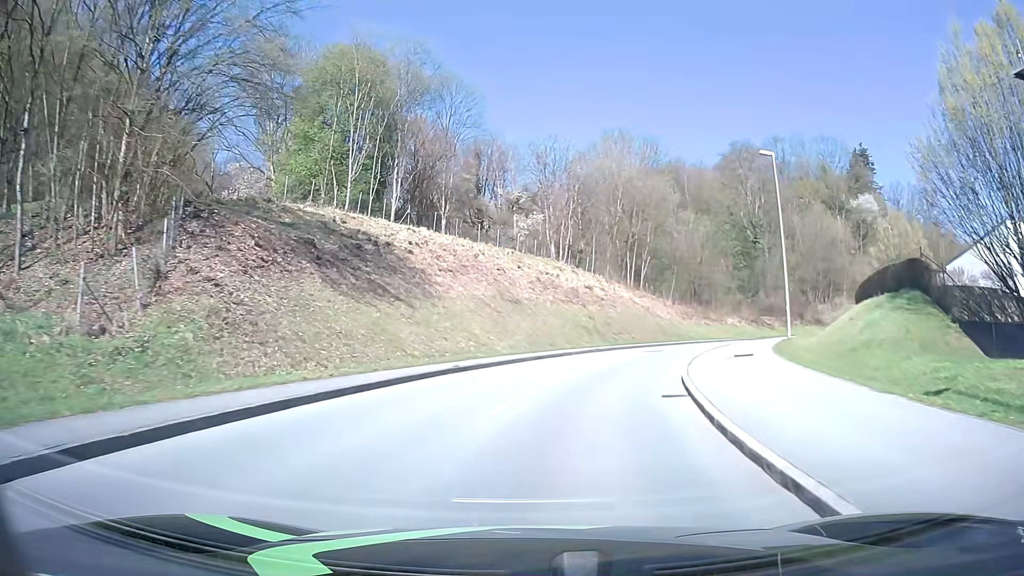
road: tertiary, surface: asphalt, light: Day
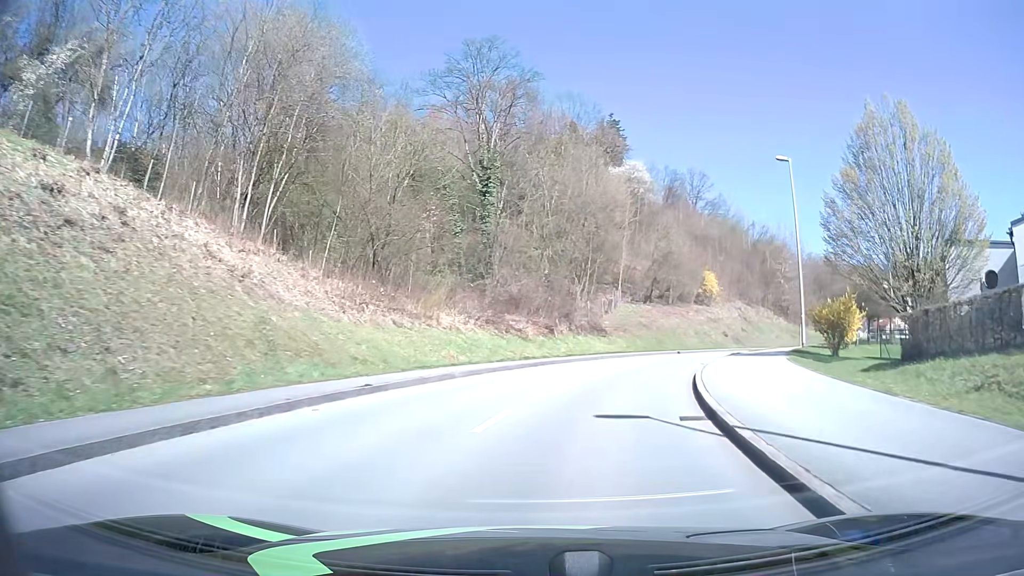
(+8.1, +36.0) m; +27°
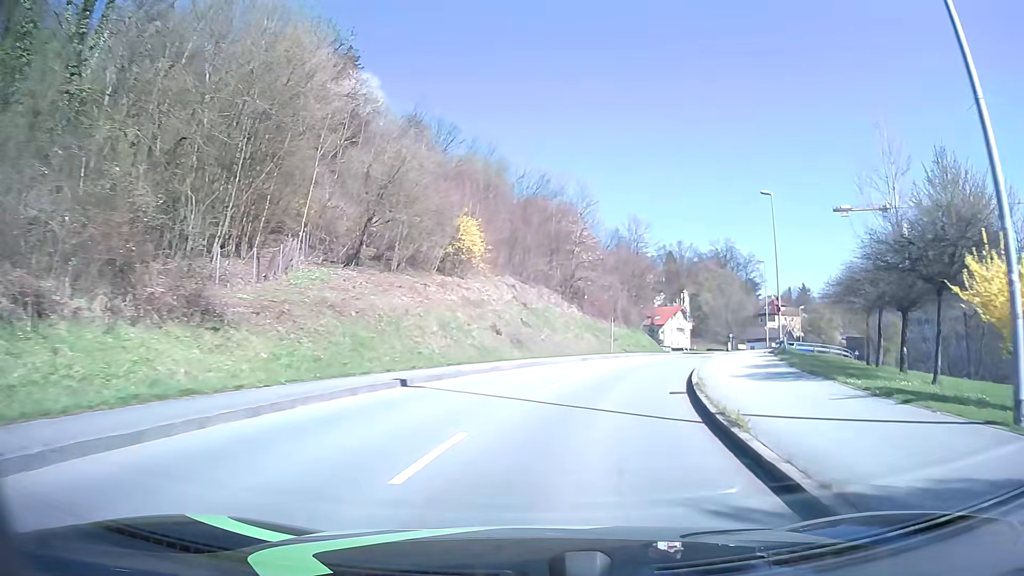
(+5.9, +29.0) m; +23°
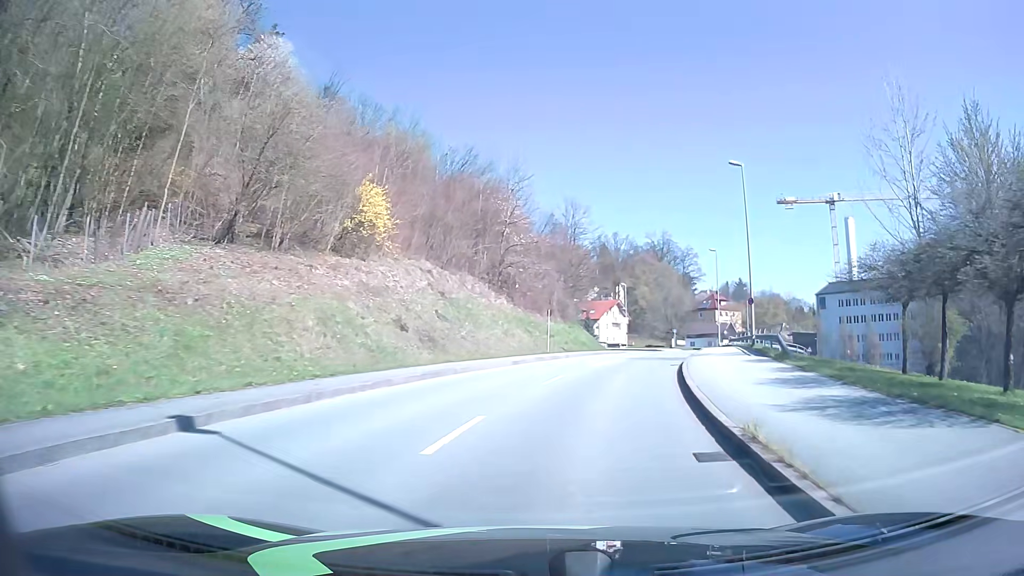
(+0.4, +7.6) m; +6°
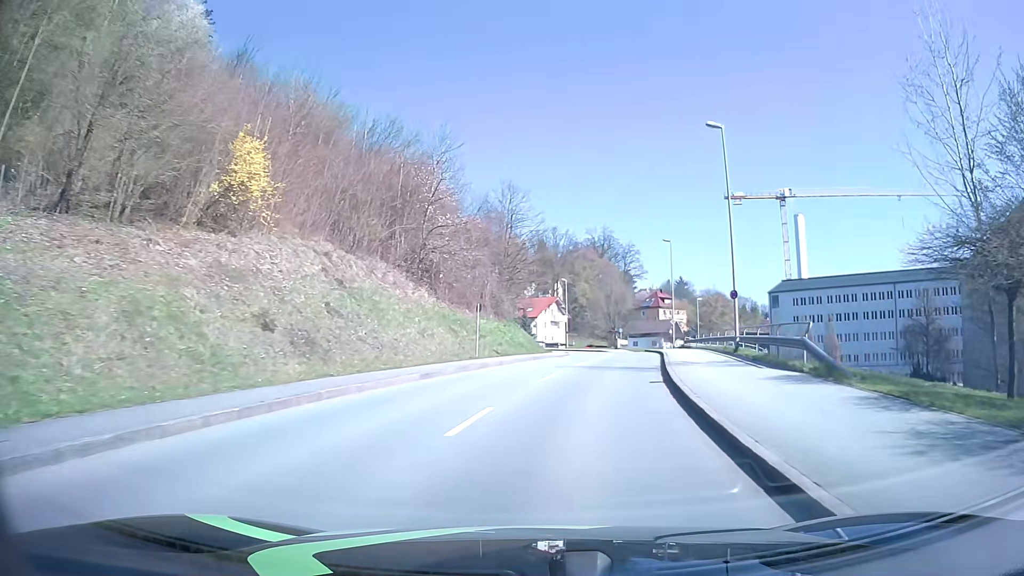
(+0.4, +7.7) m; +6°
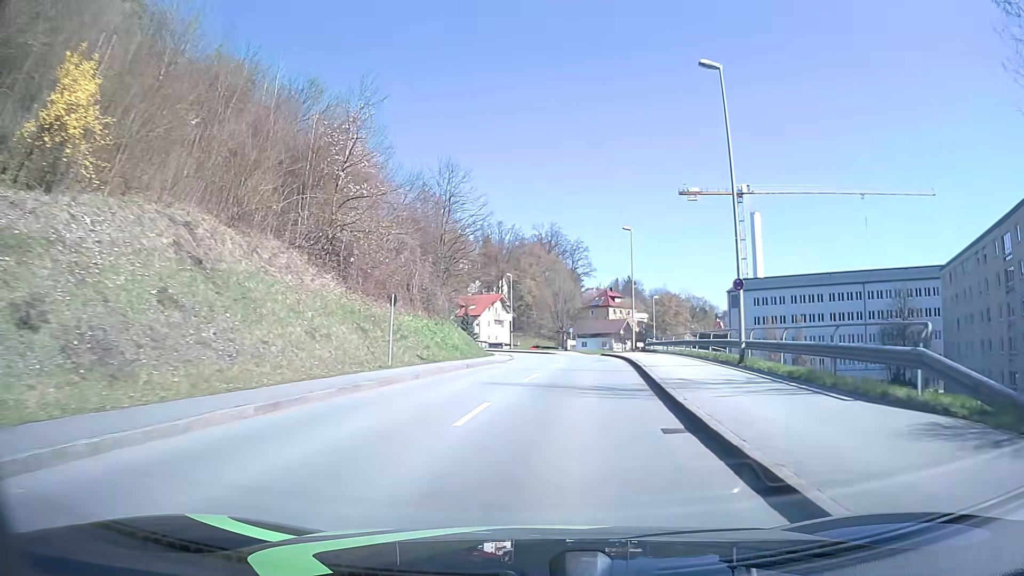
(+0.3, +7.8) m; +5°
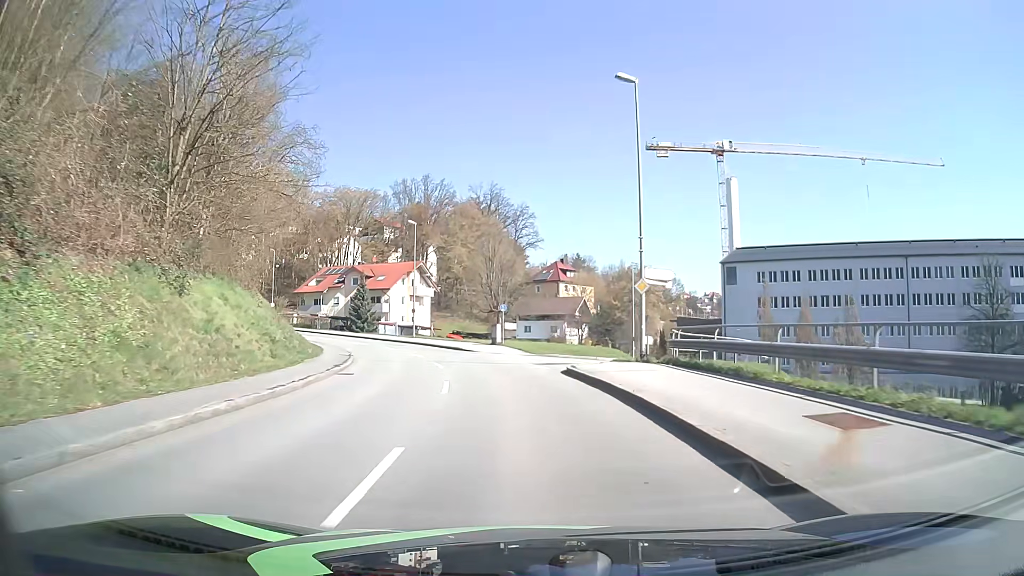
(+2.6, +32.0) m; +5°
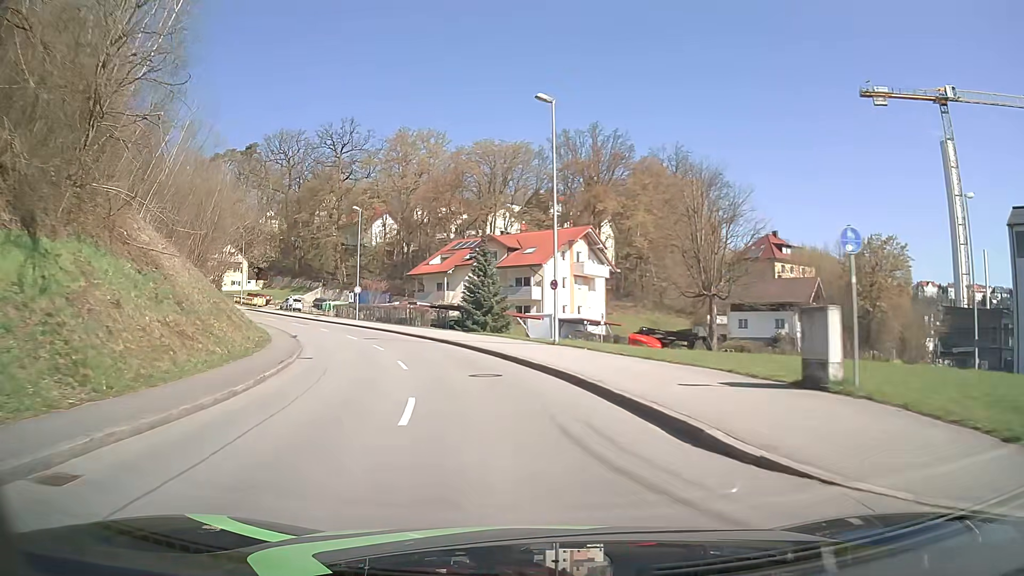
(-3.6, +31.7) m; -15°
(-1, +10) (-2, +20) (-5, +29) (-9, +39) (-14, +47) (-19, +56) (-25, +64) (-32, +71) (-39, +78) (-47, +85) m
